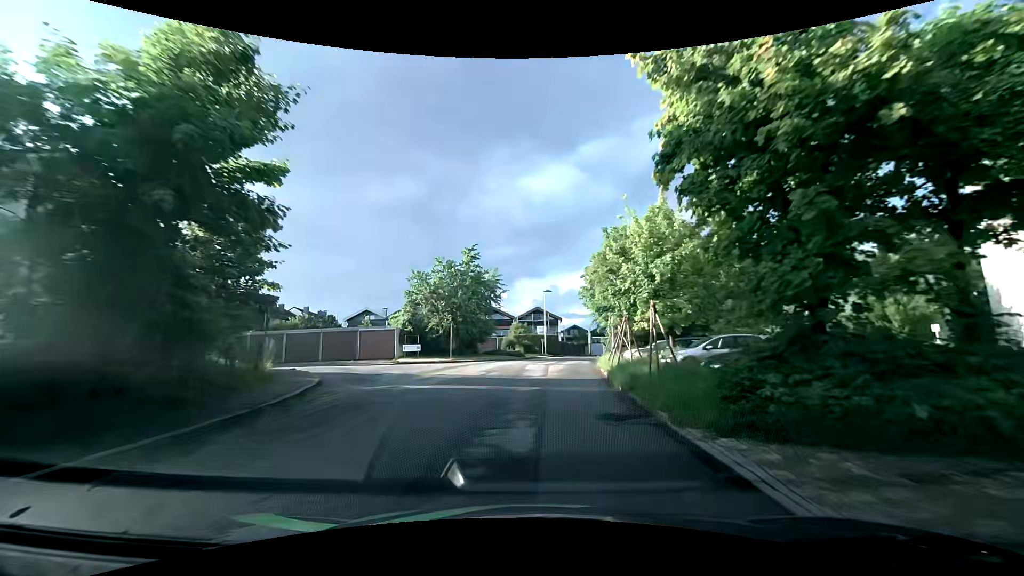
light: Day
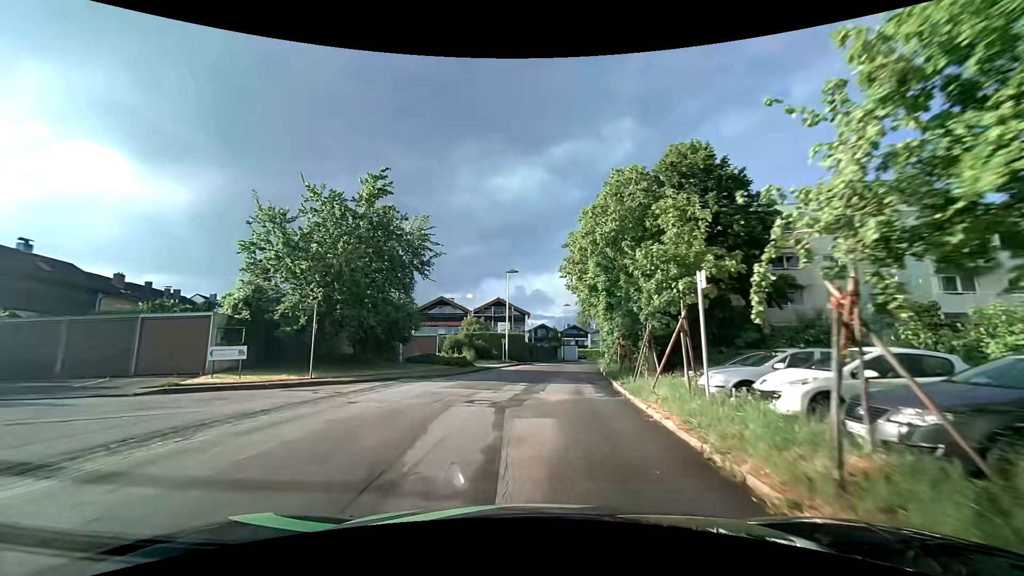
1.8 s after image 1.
(+0.7, +18.4) m; +4°
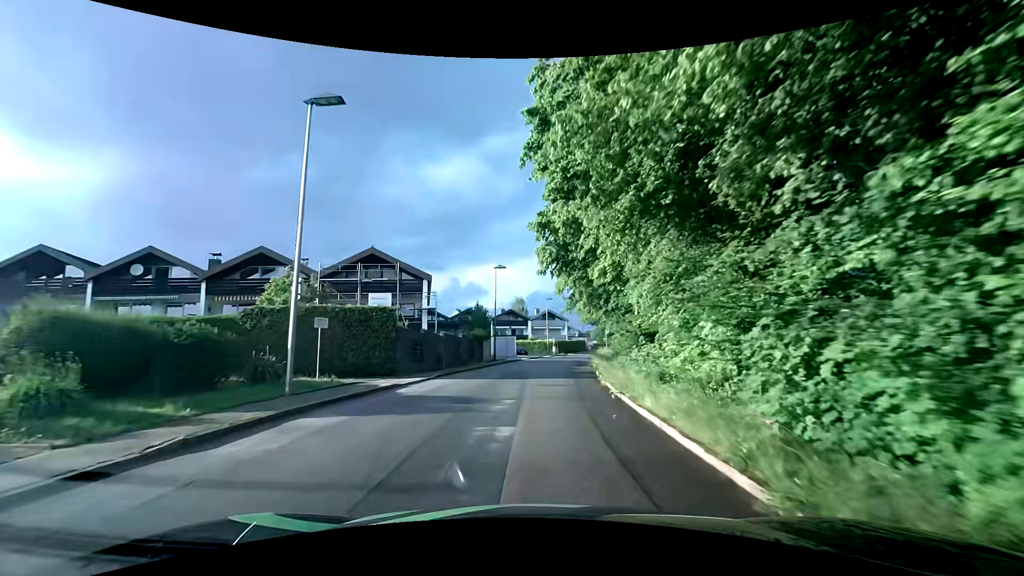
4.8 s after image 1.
(+2.4, +30.3) m; +7°
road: residential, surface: asphalt
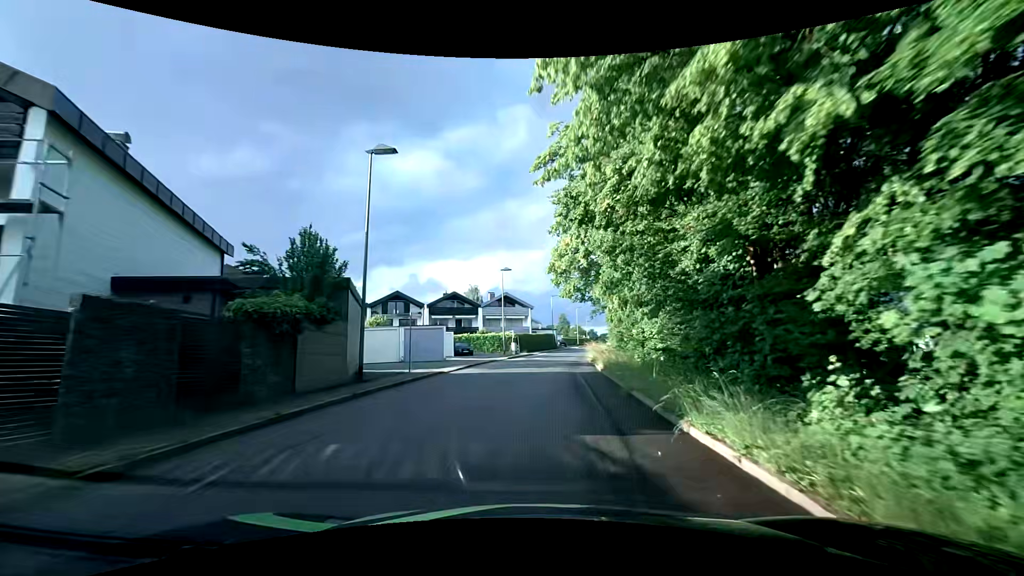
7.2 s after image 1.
(+1.2, +25.8) m; +5°
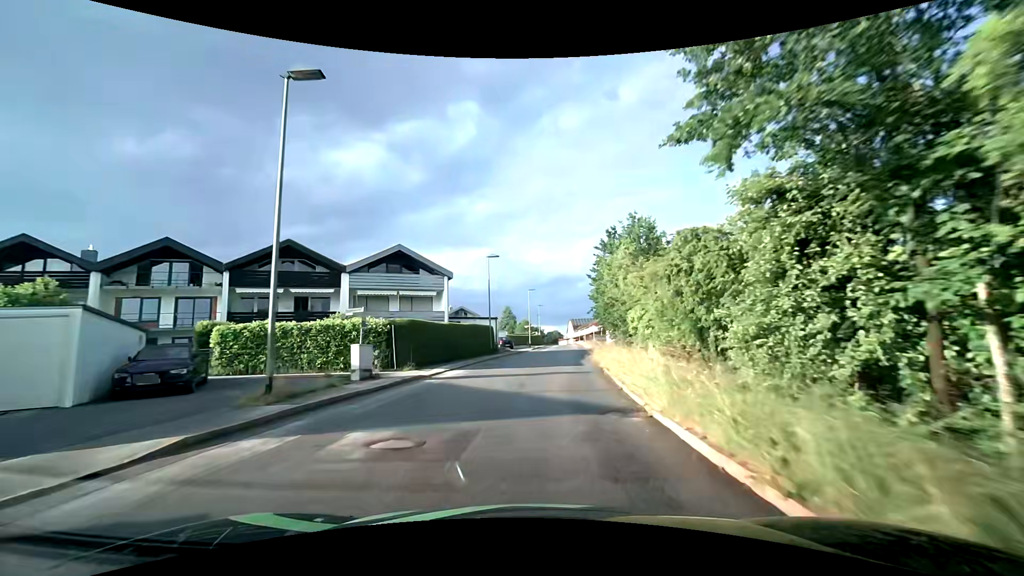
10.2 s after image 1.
(+2.1, +34.5) m; +6°
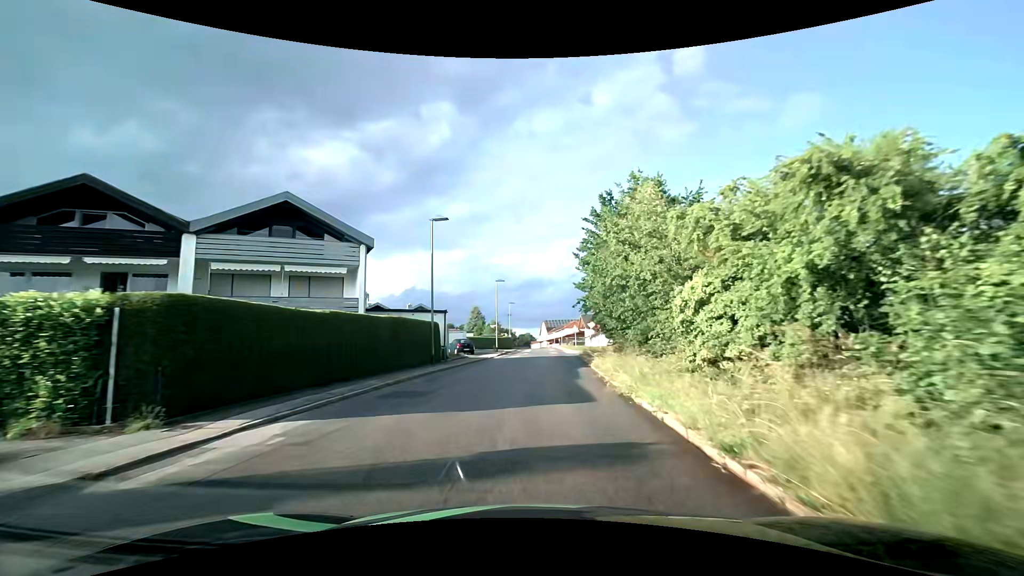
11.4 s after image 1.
(+0.5, +13.3) m; +5°
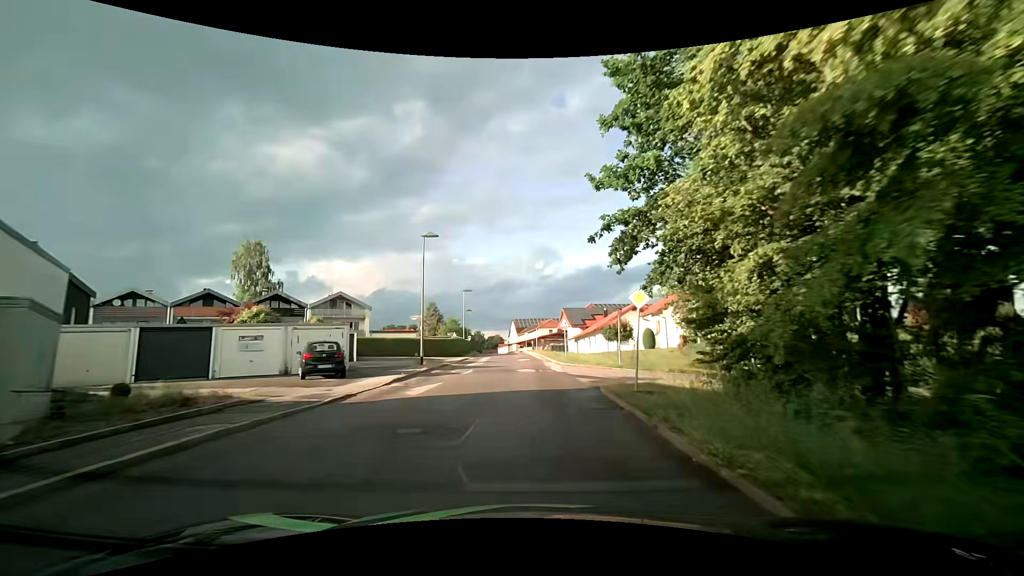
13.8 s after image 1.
(+0.6, +25.3) m; +2°
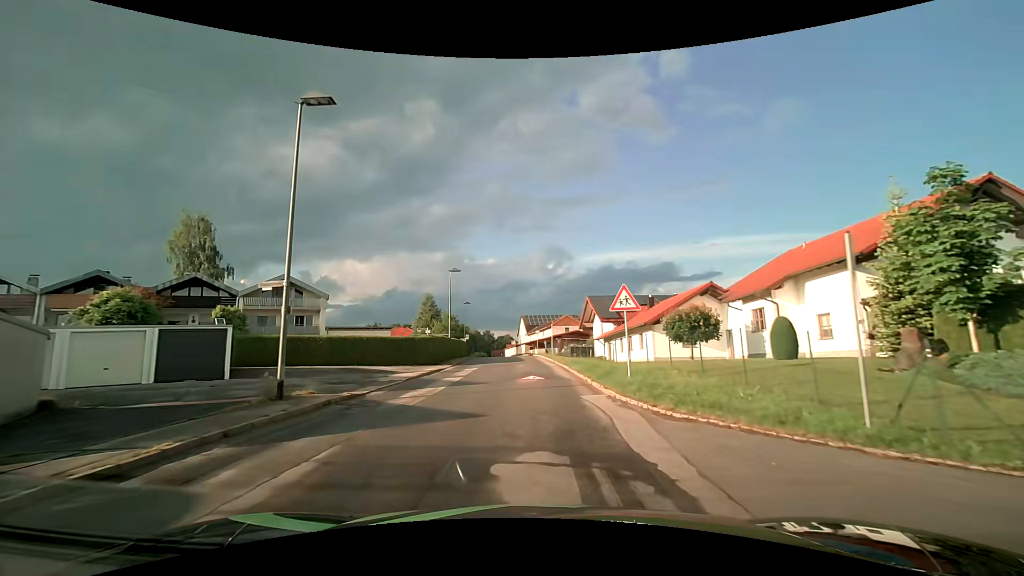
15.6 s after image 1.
(+0.1, +17.9) m; 0°
(0, +10) (0, +20) (-1, +30) (-1, +40) (-2, +50) (-2, +60) (-3, +70) (-5, +80) (-6, +90) (-8, +100) m
